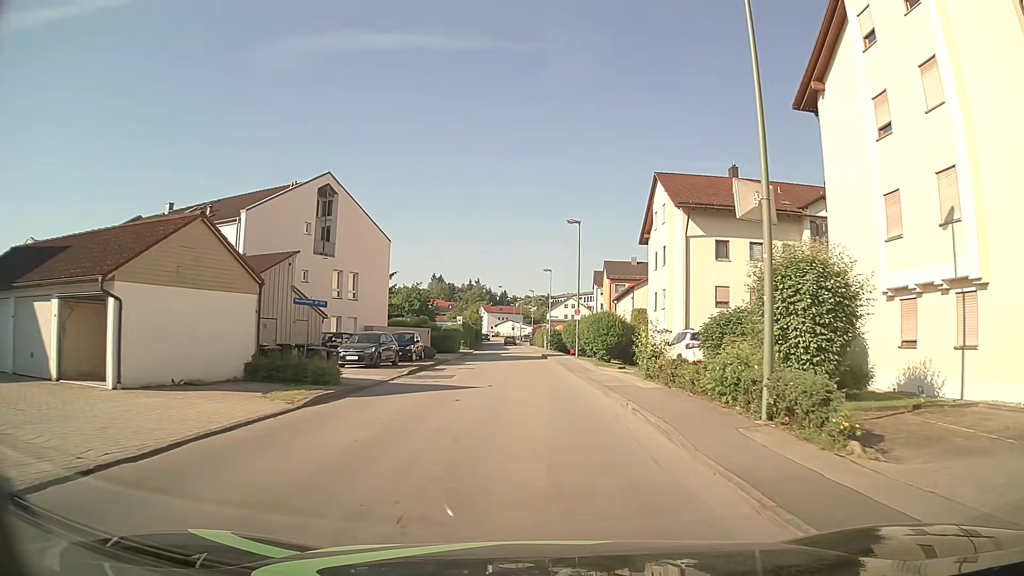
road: unclassified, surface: asphalt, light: Day
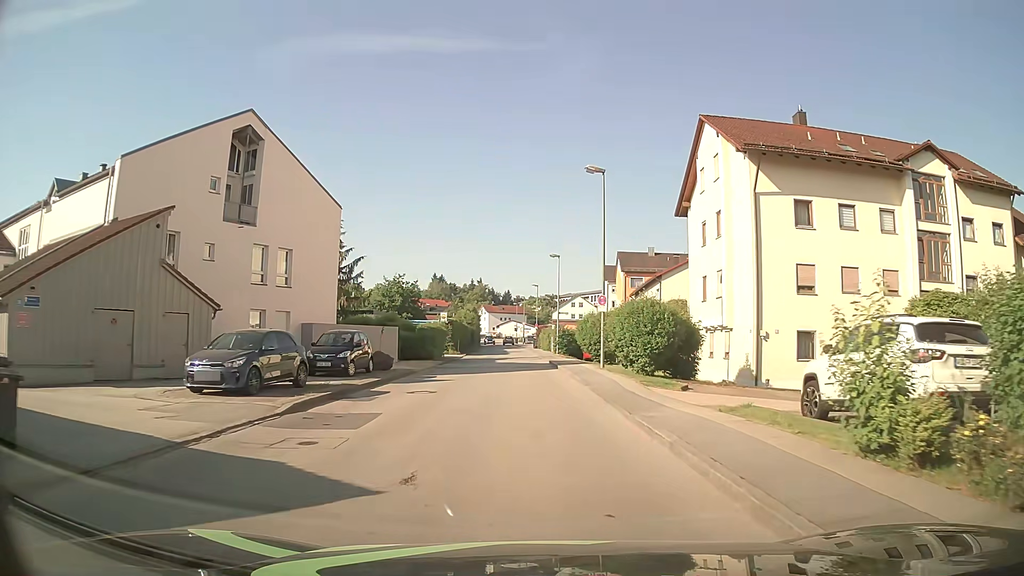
(-0.1, +12.8) m; 0°
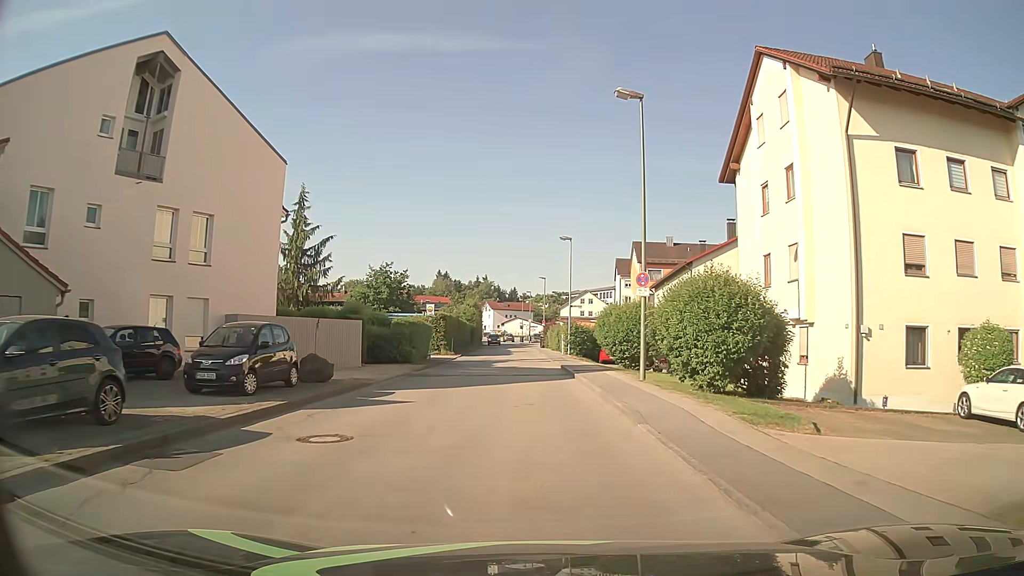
(-0.1, +8.7) m; -1°
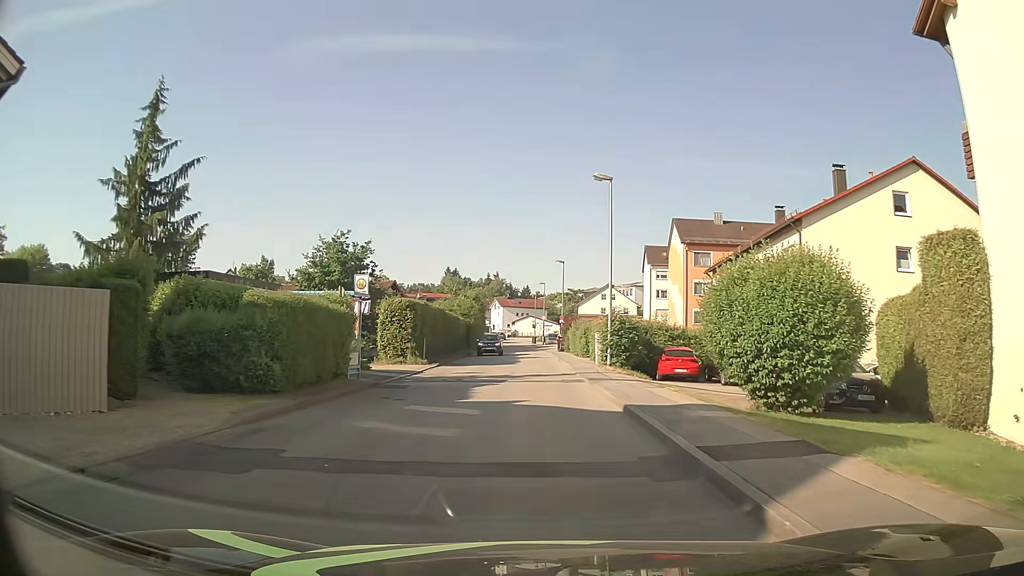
(-0.2, +17.7) m; -1°
(0, +10) (0, +20) (0, +30) (-1, +40) (-1, +50) (-1, +60) (-2, +70) (-2, +80) (-3, +90) (-3, +100) m
